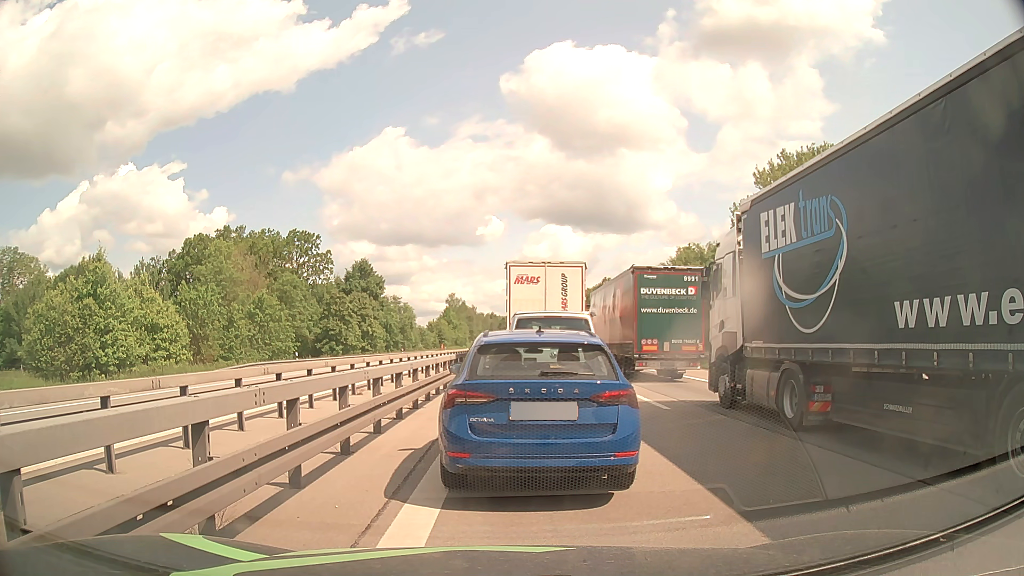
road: motorway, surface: asphalt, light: Day
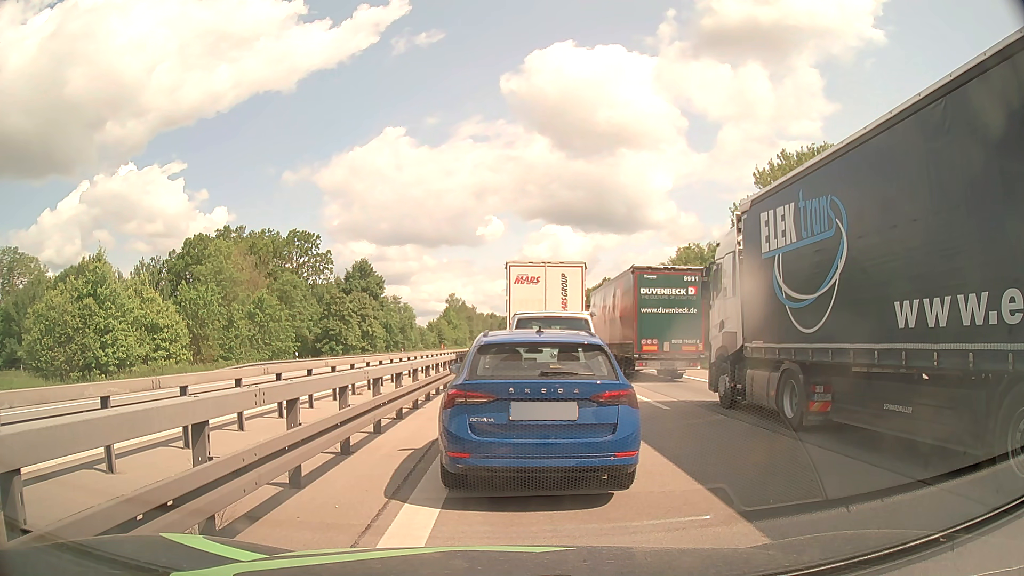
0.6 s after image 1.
(0.0, 0.0) m; 0°
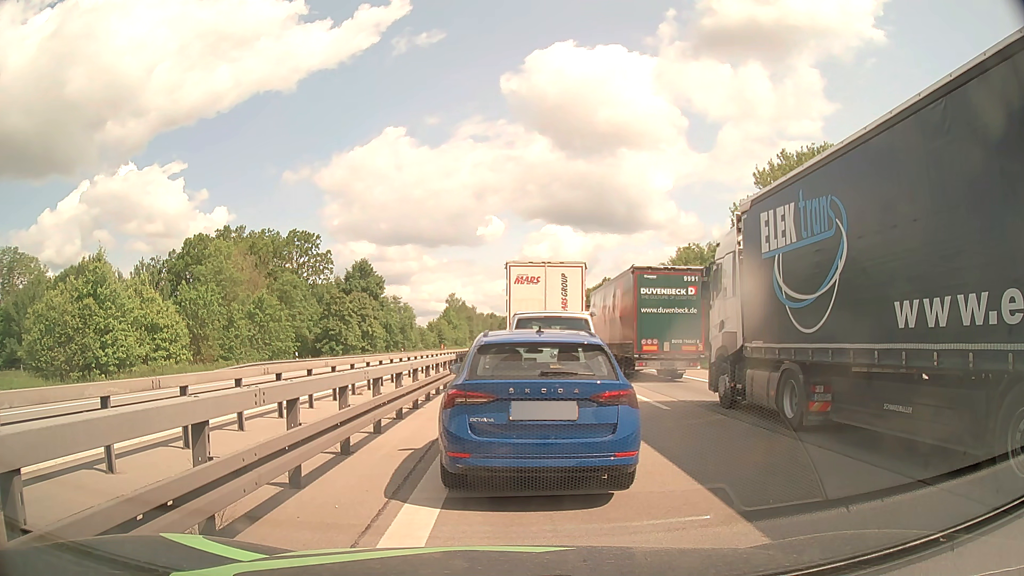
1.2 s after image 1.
(0.0, 0.0) m; 0°
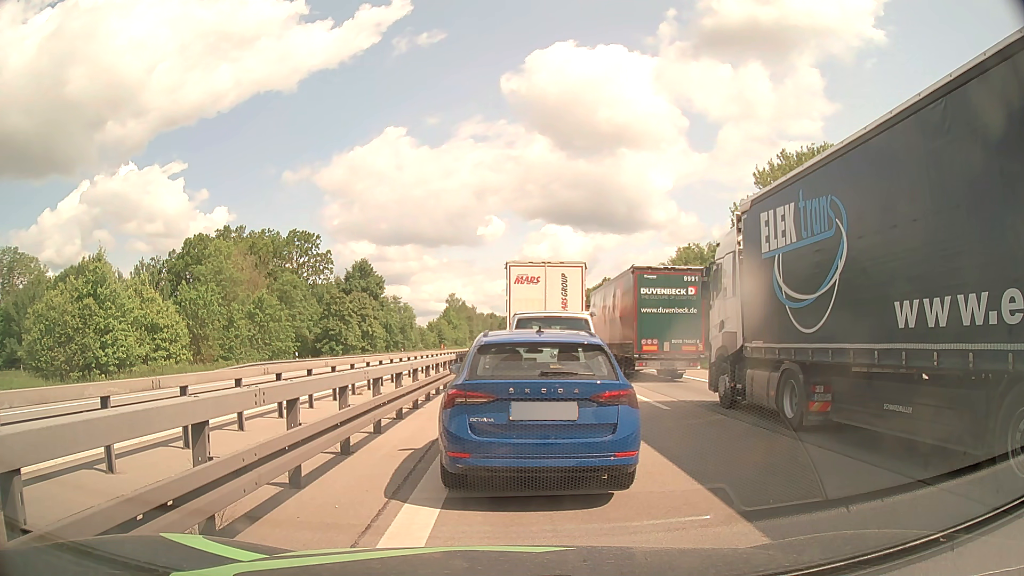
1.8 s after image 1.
(0.0, 0.0) m; 0°
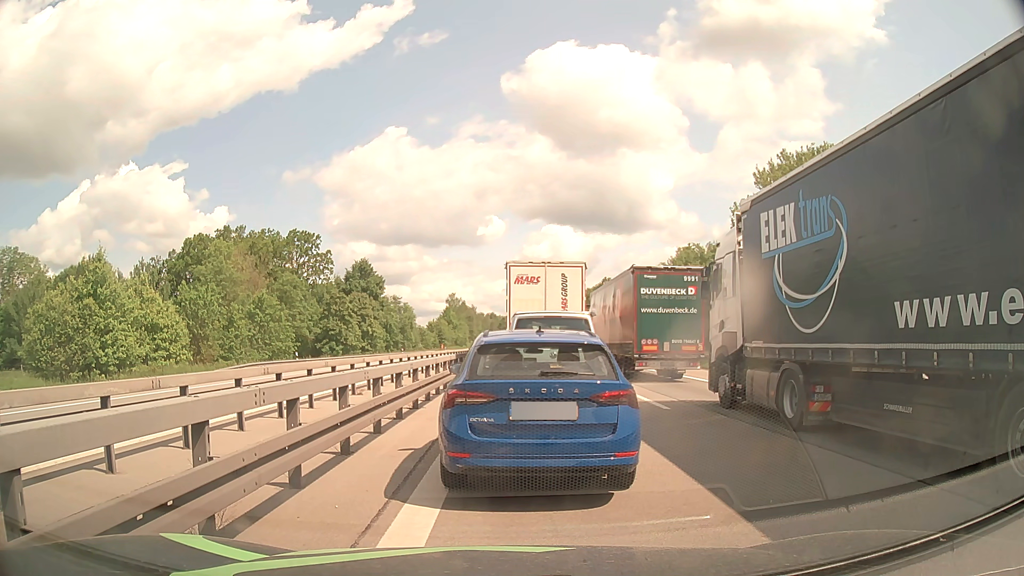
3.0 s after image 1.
(0.0, 0.0) m; 0°
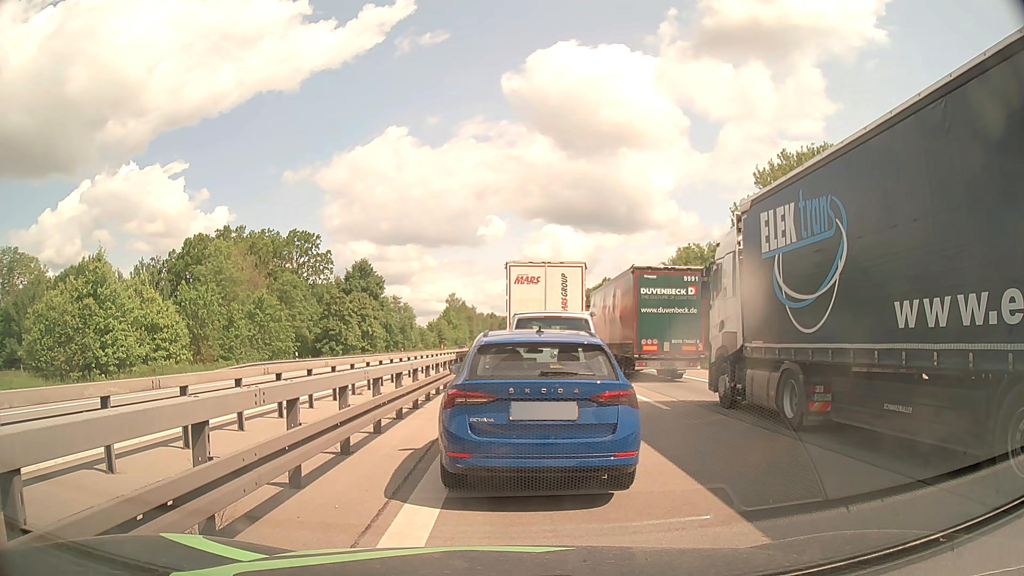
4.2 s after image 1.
(0.0, 0.0) m; 0°
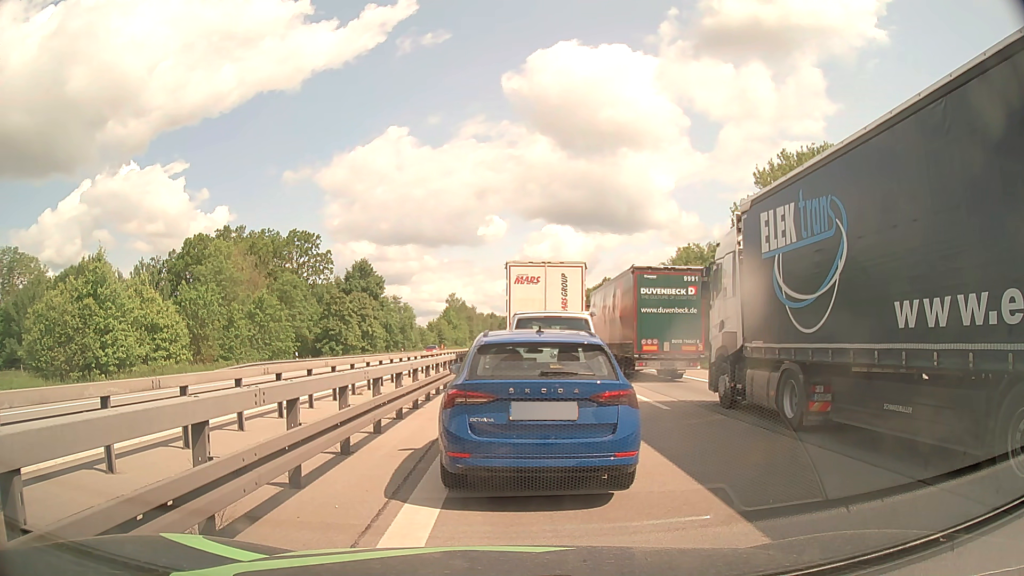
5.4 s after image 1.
(0.0, 0.0) m; 0°
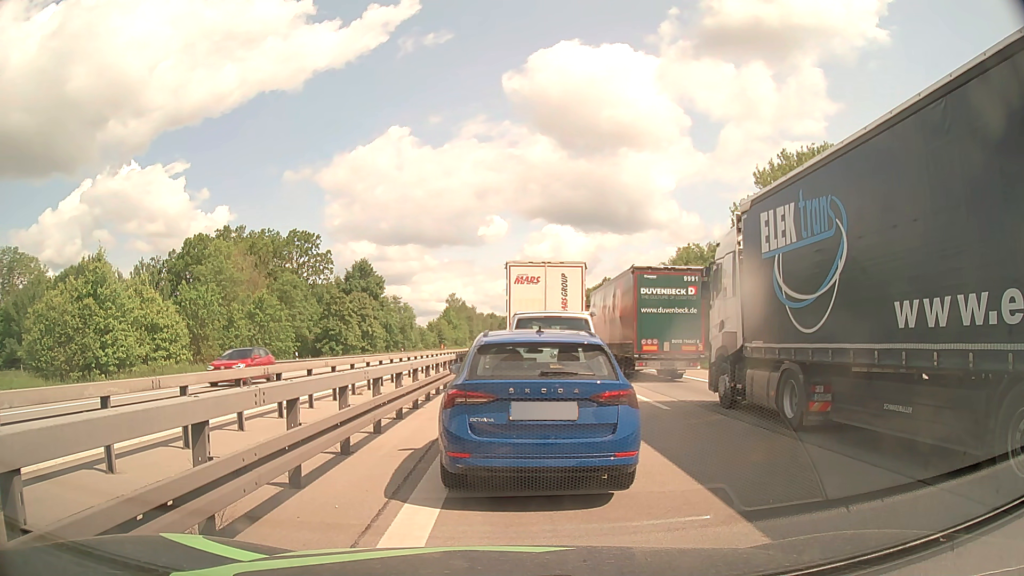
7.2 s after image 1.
(0.0, 0.0) m; 0°
